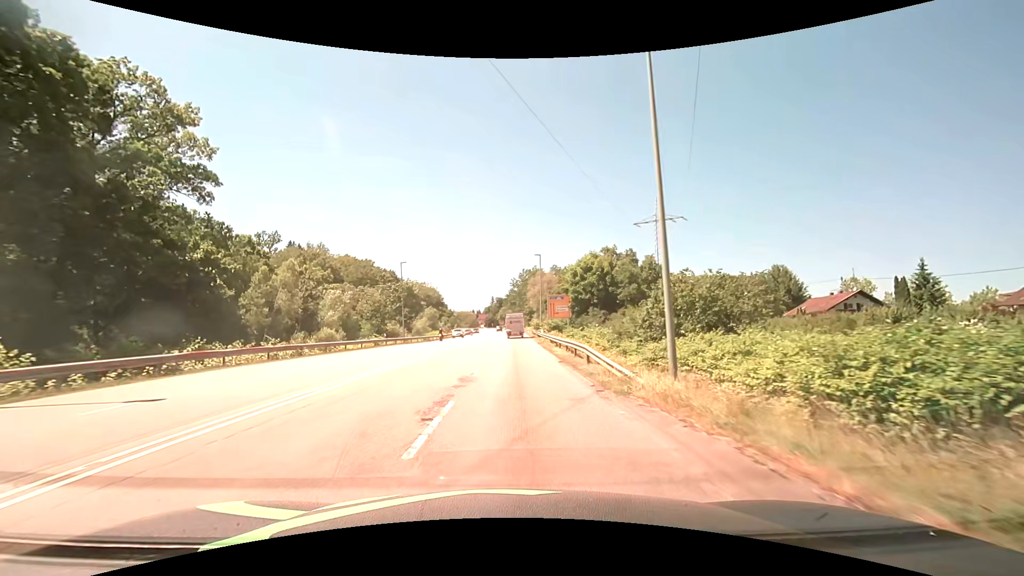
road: secondary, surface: asphalt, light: Day
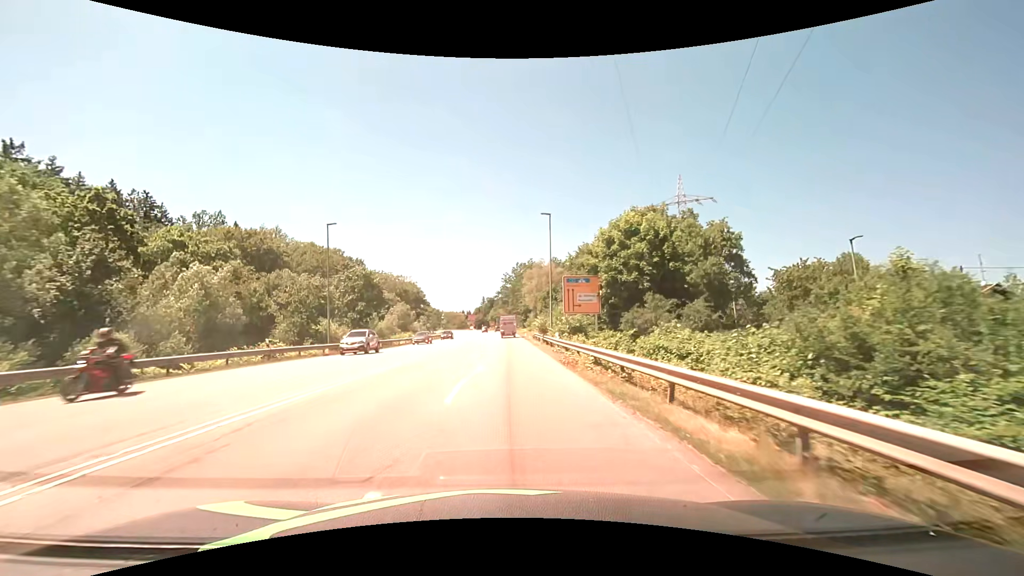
(+0.2, +23.1) m; +1°
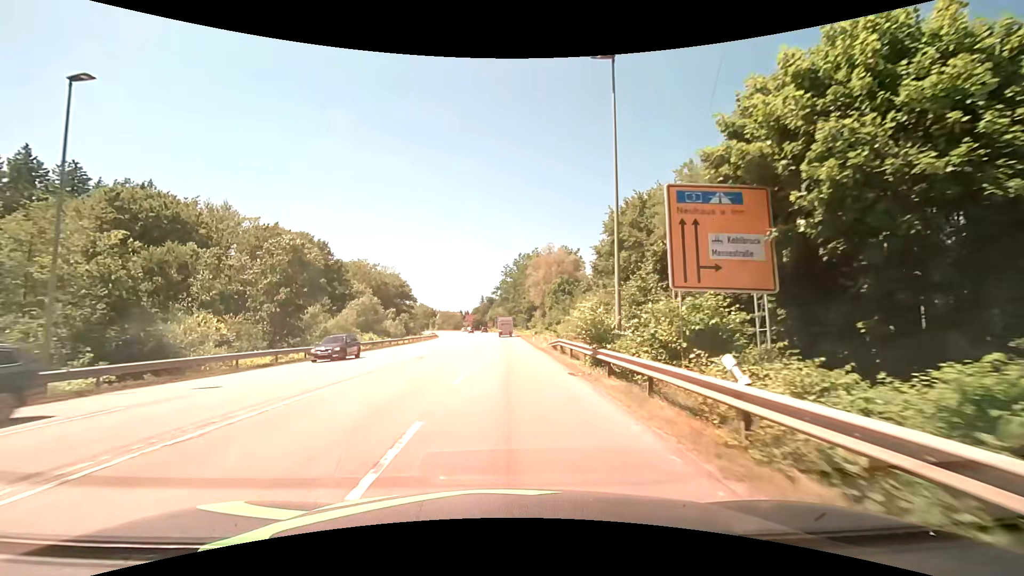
(0.0, +23.2) m; 0°
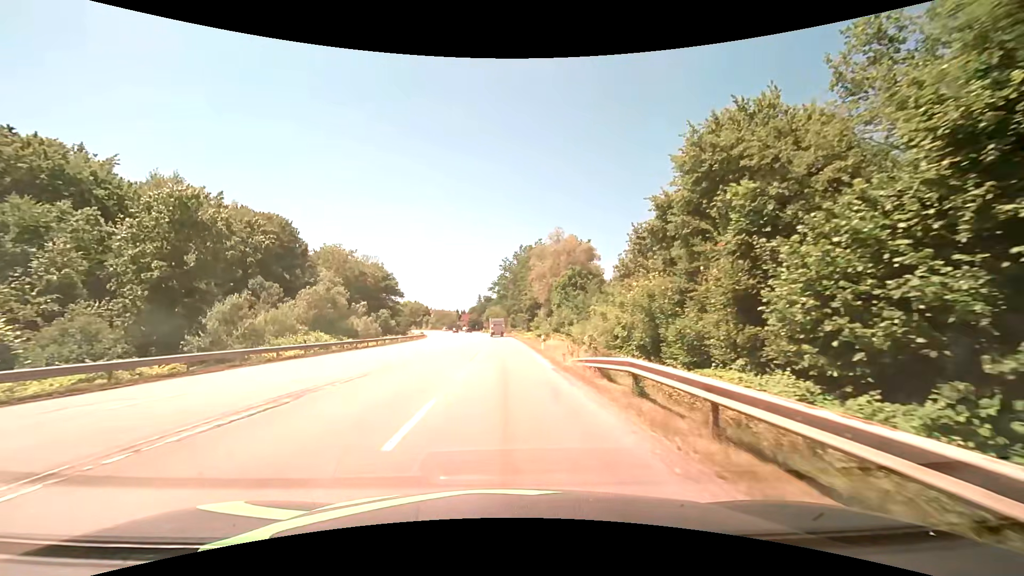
(0.0, +15.5) m; 0°
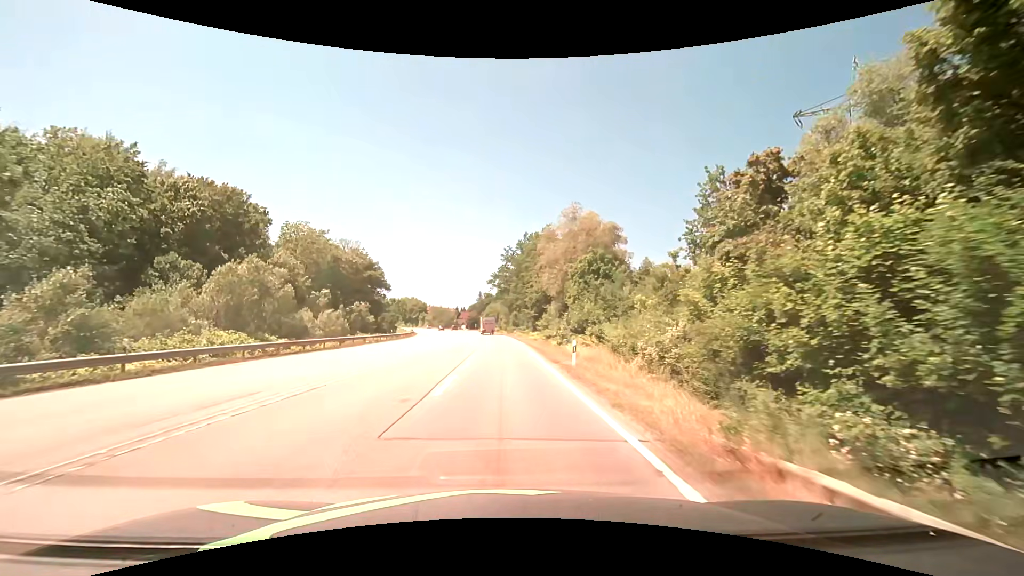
(0.0, +15.5) m; 0°
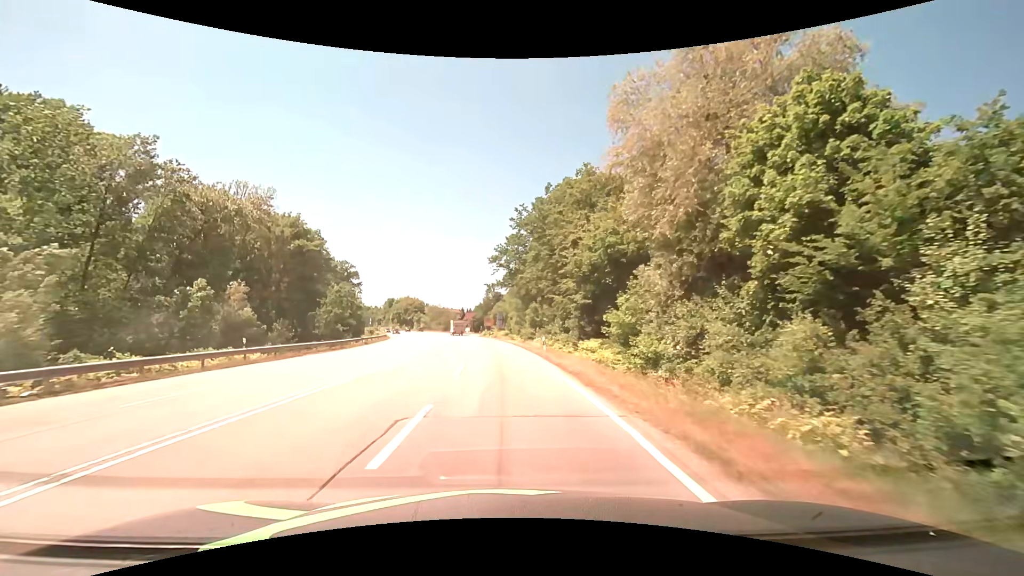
(-0.3, +38.8) m; -1°
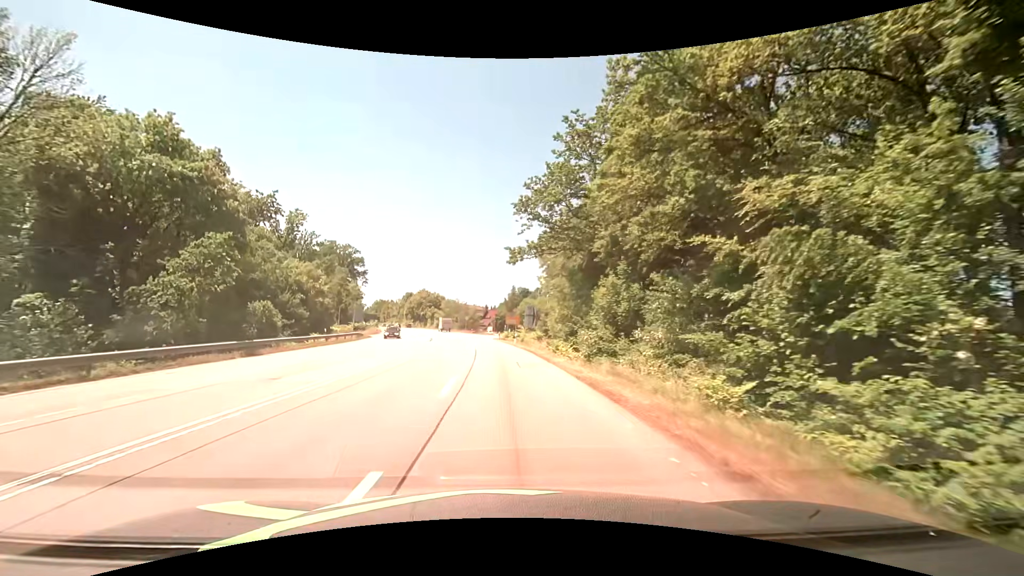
(-0.7, +31.0) m; -3°
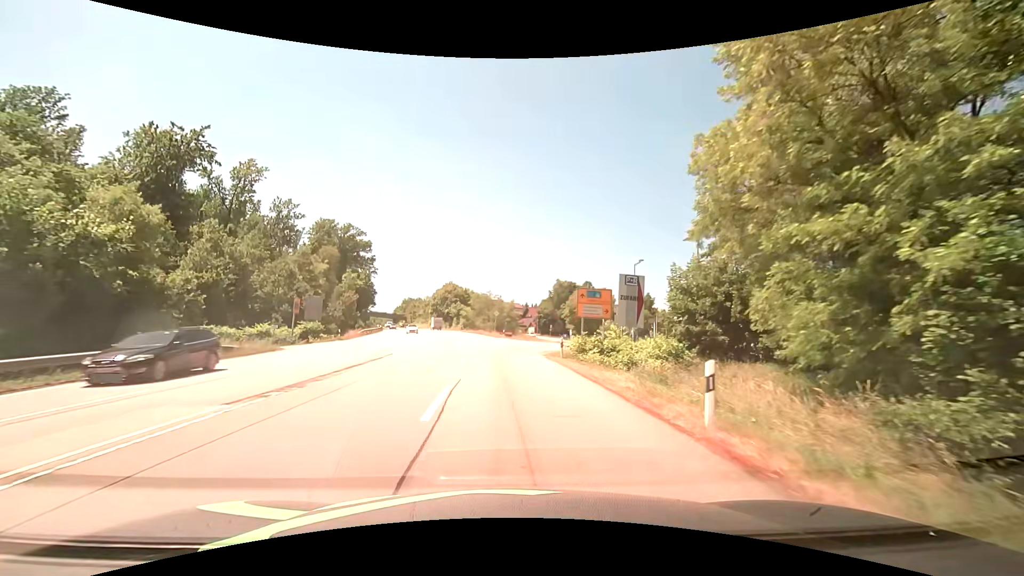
(-1.6, +39.0) m; -5°
(0, +10) (0, +20) (-1, +30) (-2, +40) (-2, +50) (-4, +60) (-5, +70) (-7, +80) (-9, +89) (-10, +99) m
